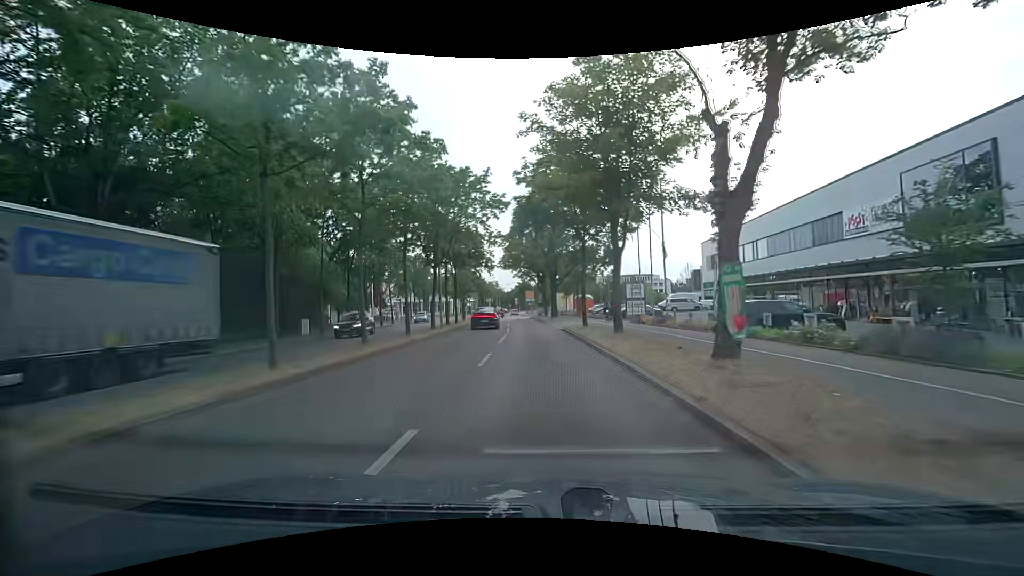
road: primary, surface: asphalt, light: Day
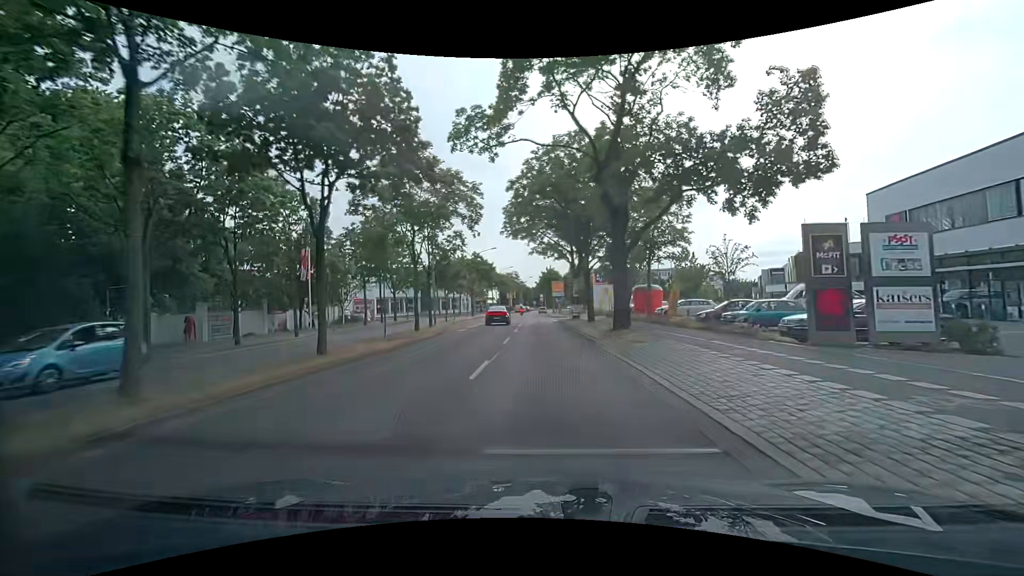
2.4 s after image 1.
(-1.2, +29.9) m; -4°
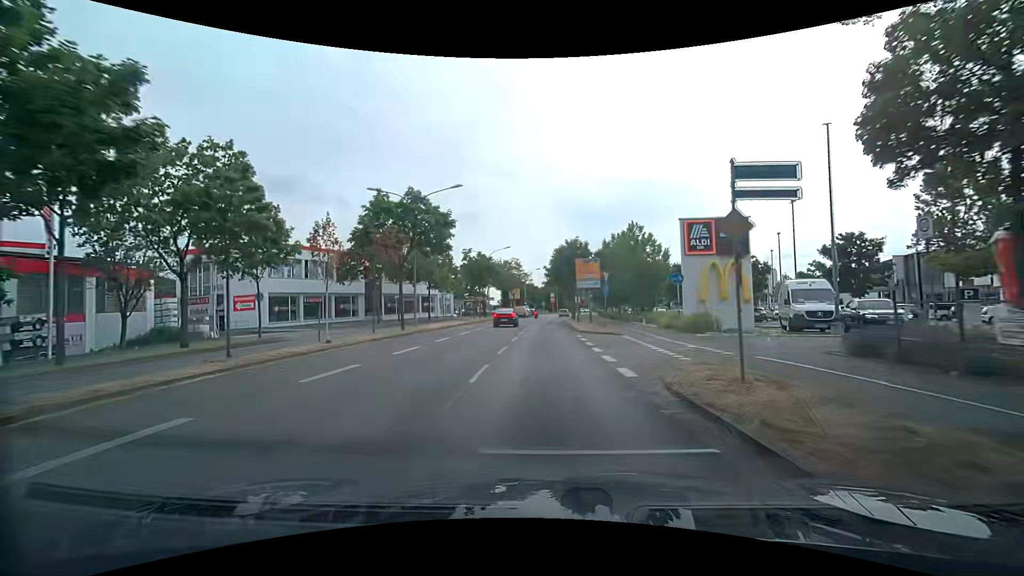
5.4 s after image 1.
(-0.6, +37.3) m; -2°
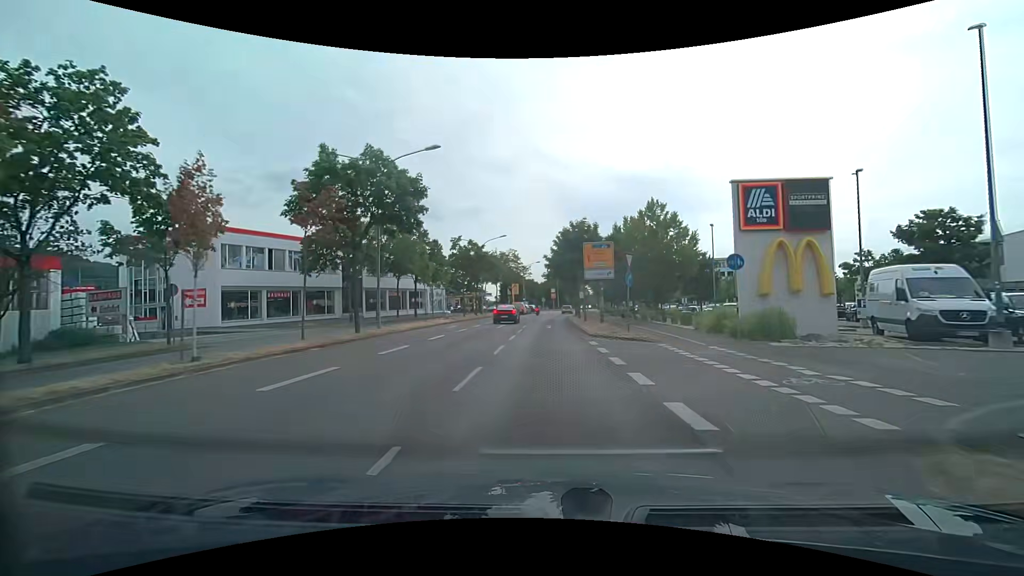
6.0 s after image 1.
(0.0, +7.5) m; 0°
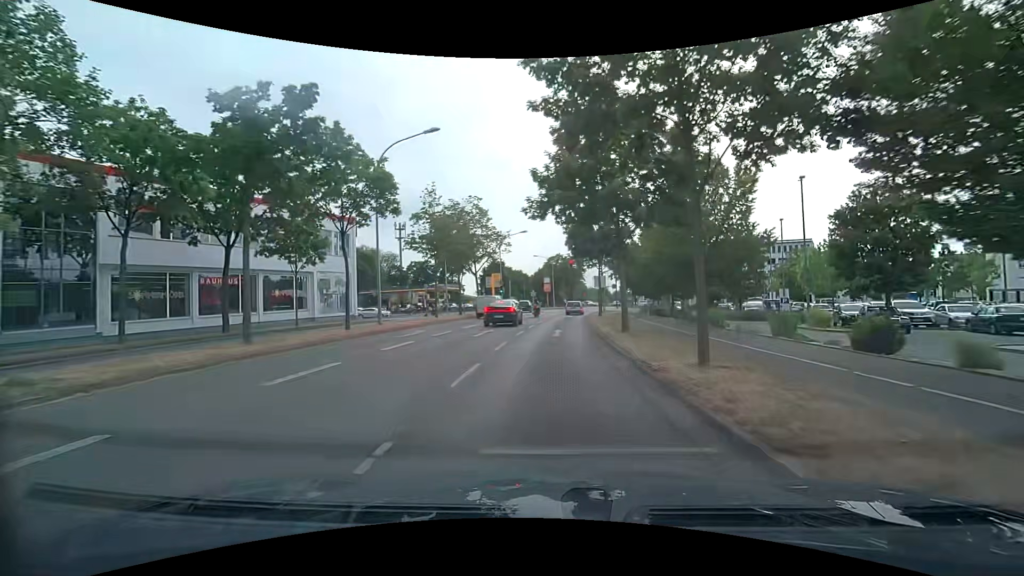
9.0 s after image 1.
(+0.3, +36.1) m; +1°
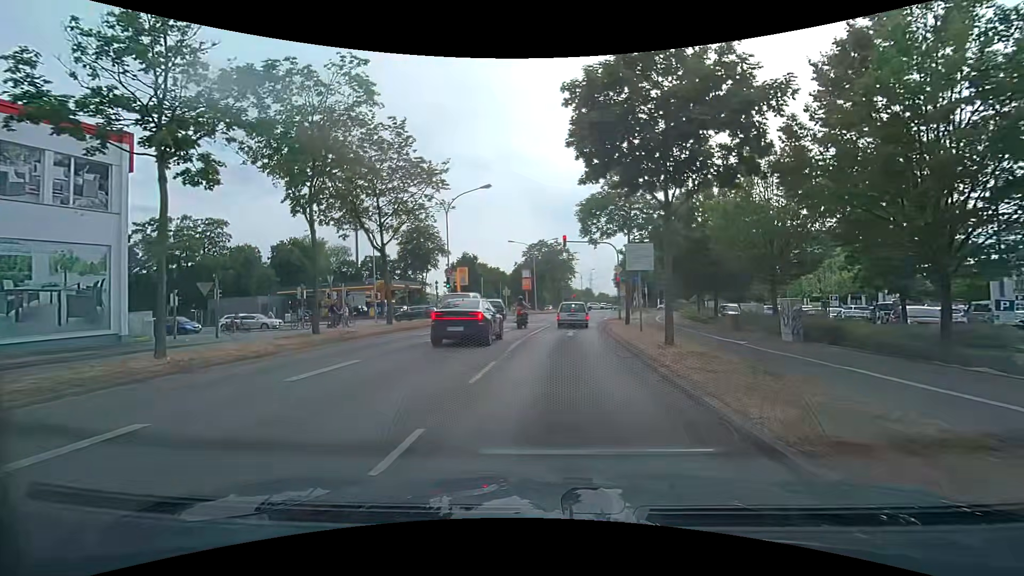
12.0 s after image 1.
(+0.4, +23.1) m; +2°
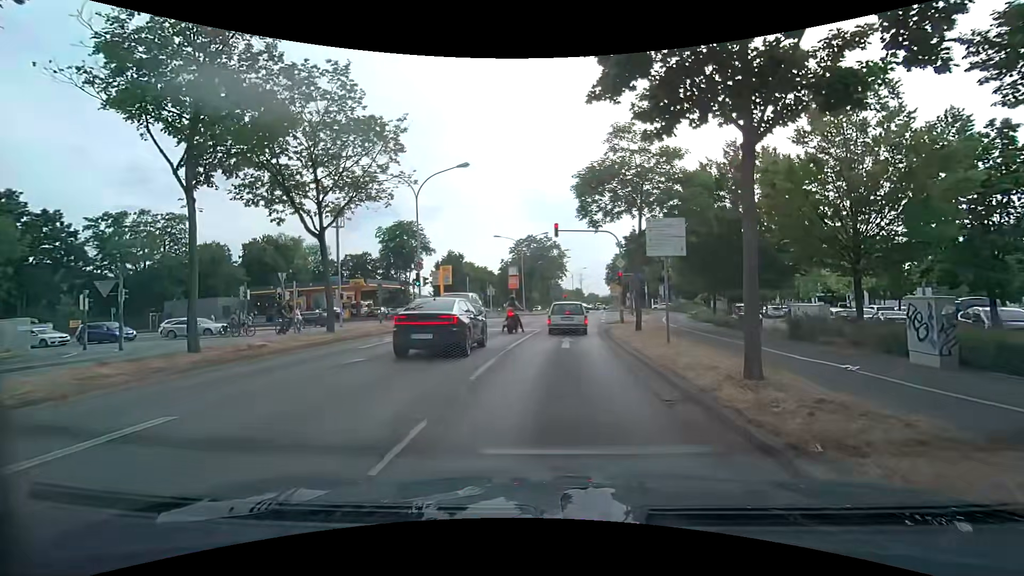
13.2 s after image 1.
(0.0, +5.4) m; +1°
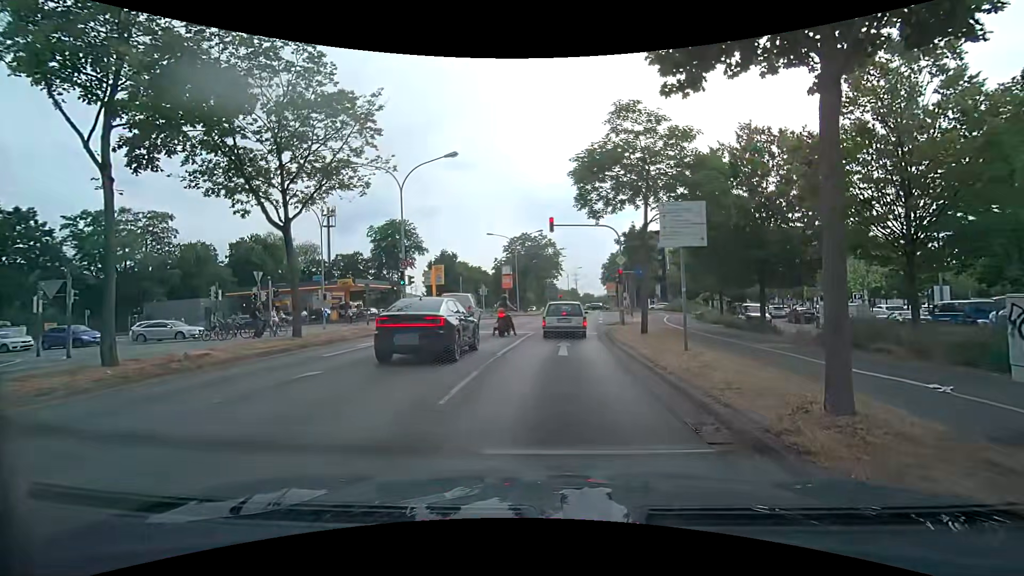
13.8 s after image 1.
(0.0, +2.1) m; +2°
